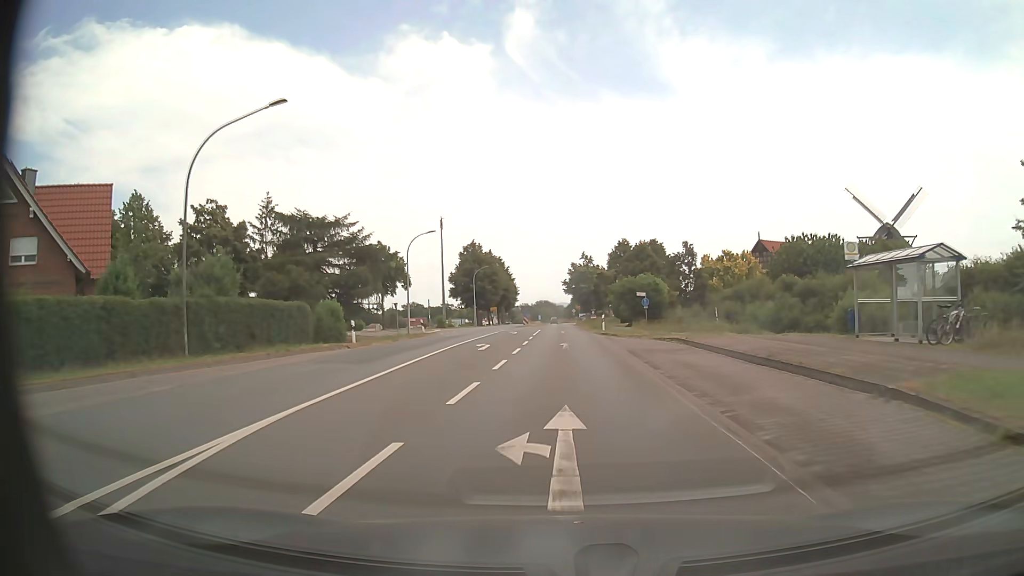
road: secondary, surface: asphalt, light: Day
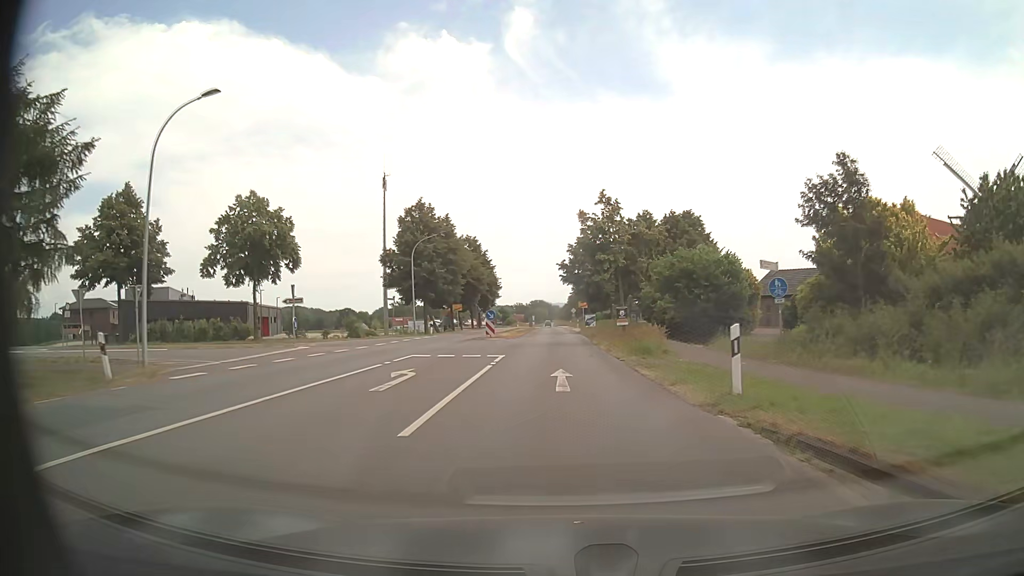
(+0.3, +33.1) m; 0°
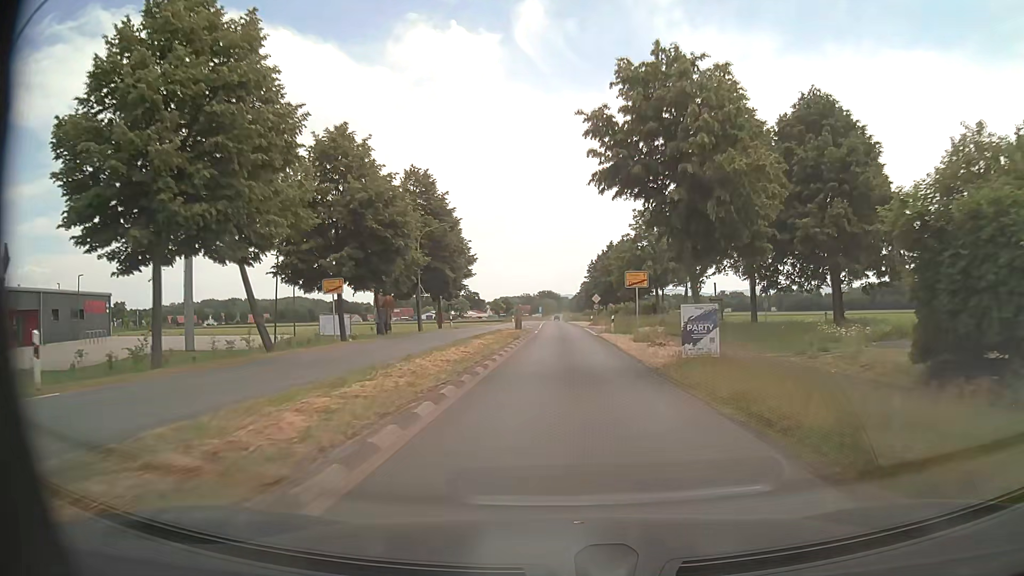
(-0.2, +41.3) m; -1°
(0, +10) (0, +20) (0, +30) (0, +40) (0, +50) (0, +60) (0, +70) (0, +80) (0, +90) (0, +100) m
